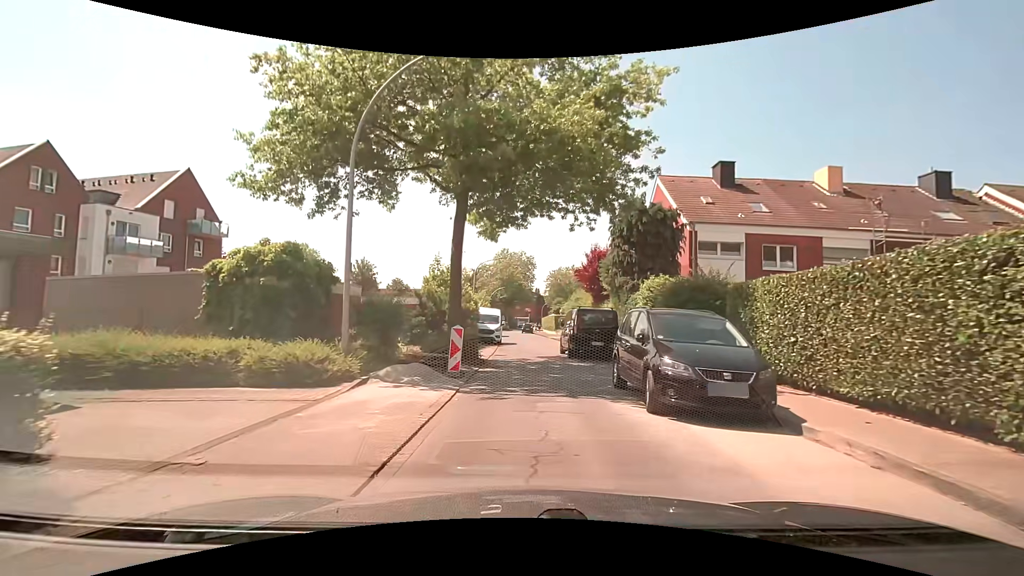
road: residential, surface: paved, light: Day
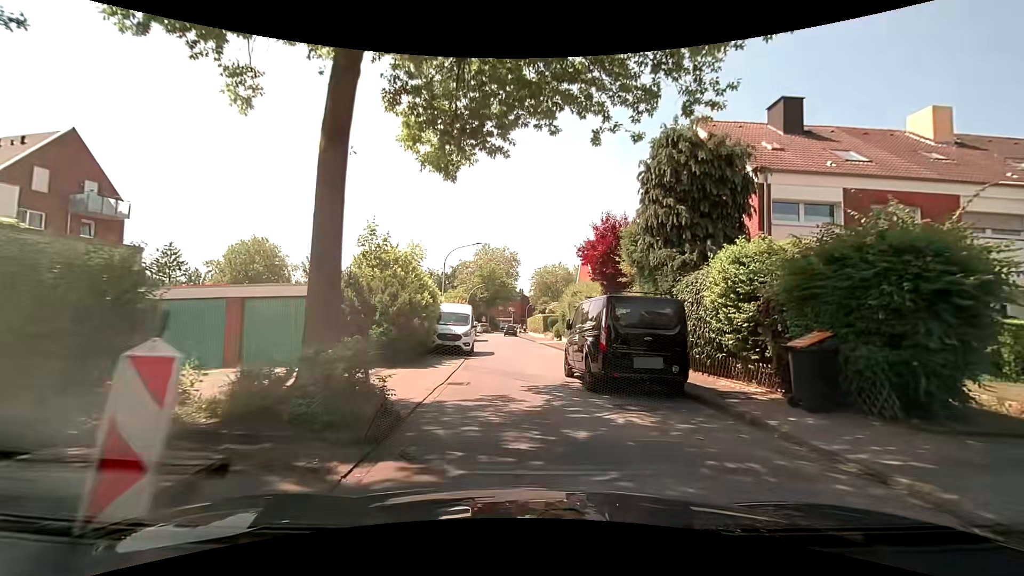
(+0.1, +9.8) m; +2°
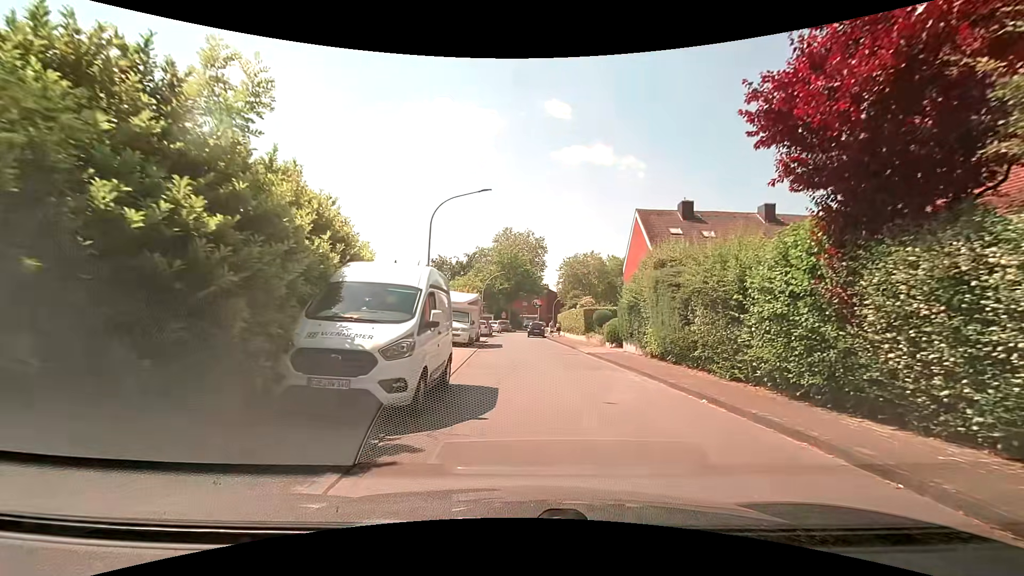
(-0.6, +15.4) m; -4°
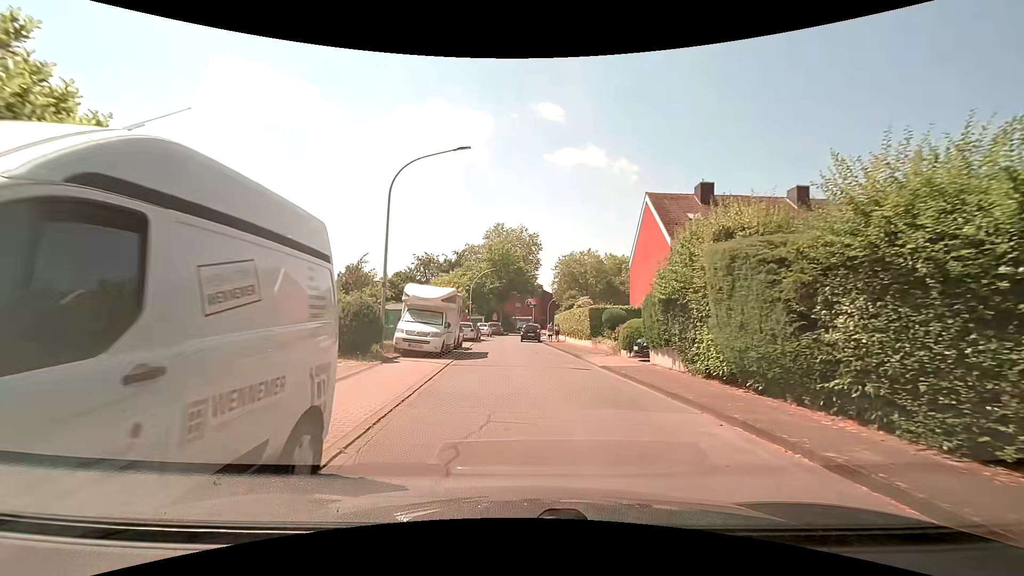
(+0.1, +6.3) m; +1°
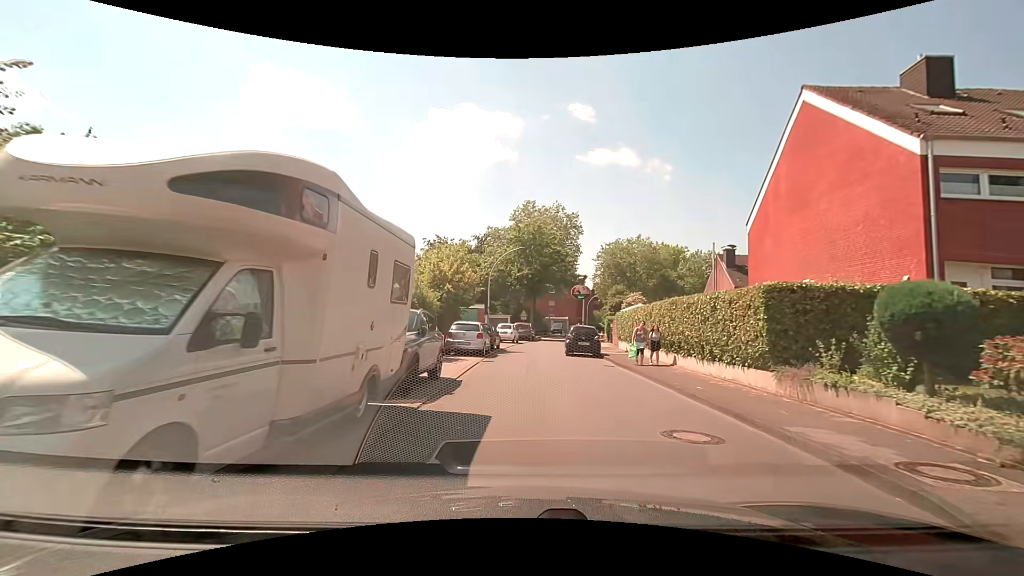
(-0.6, +17.0) m; -4°
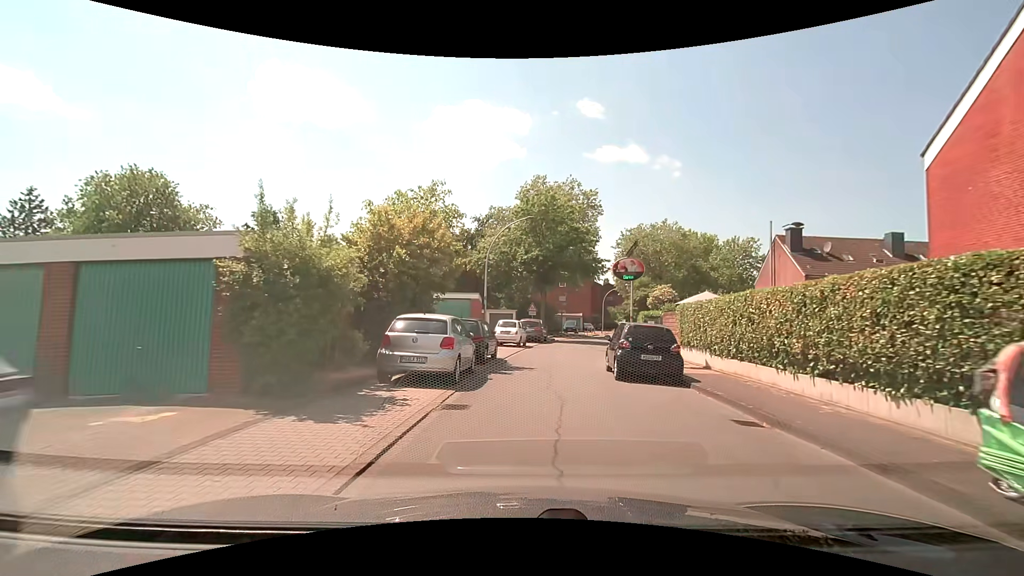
(0.0, +10.9) m; 0°
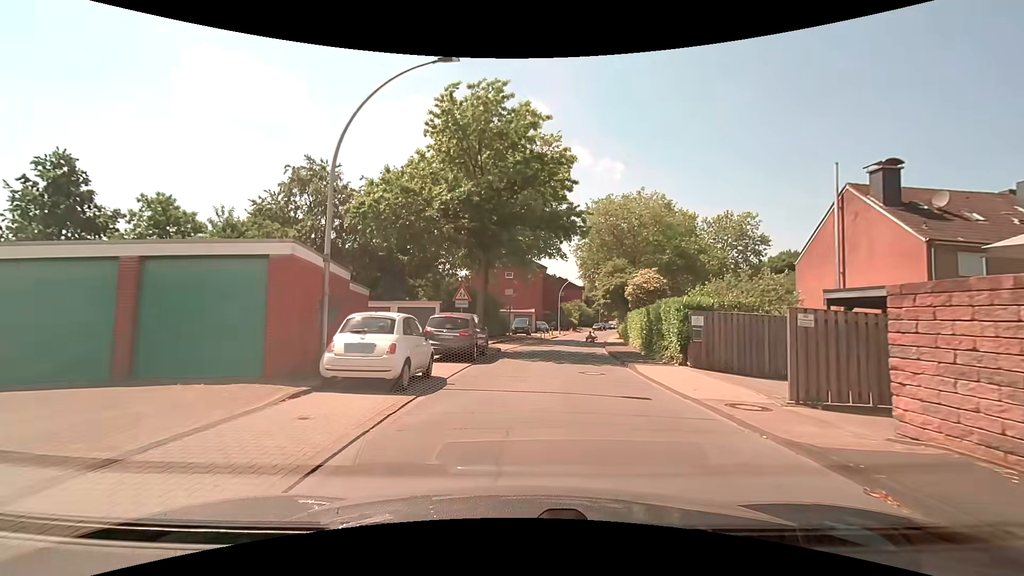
(+0.8, +18.1) m; +6°
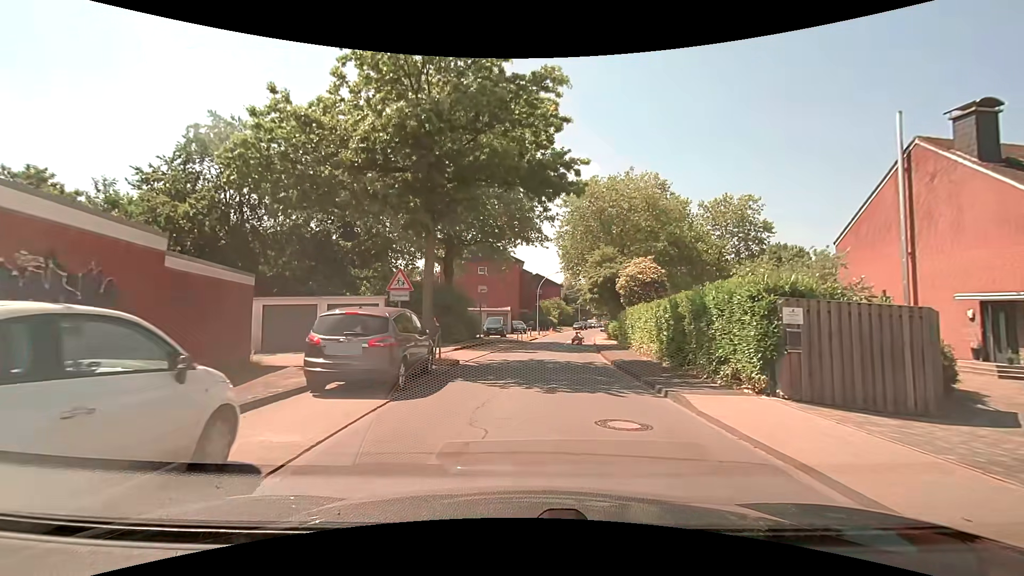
(+0.2, +7.5) m; +3°
